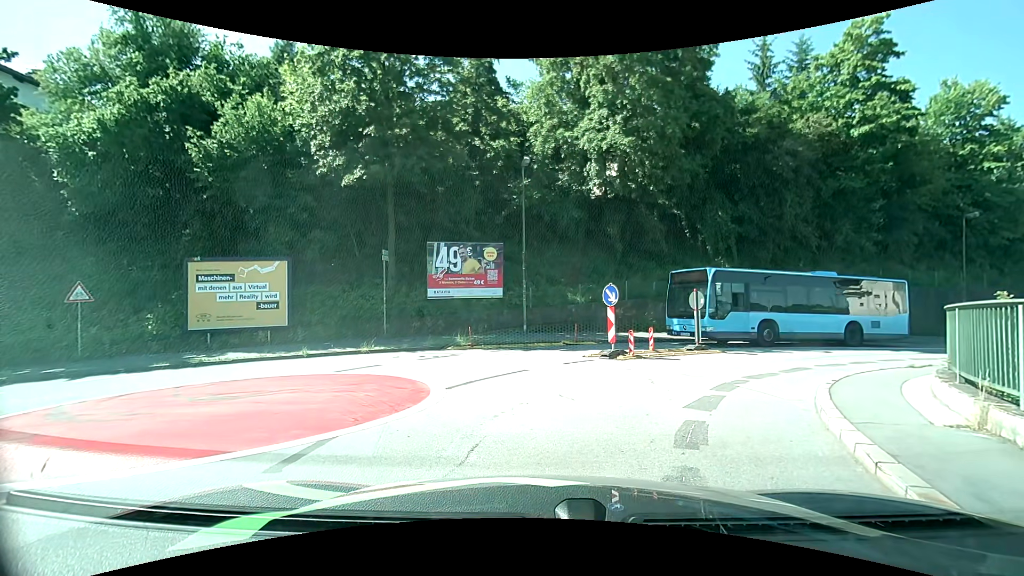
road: unclassified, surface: asphalt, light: Day
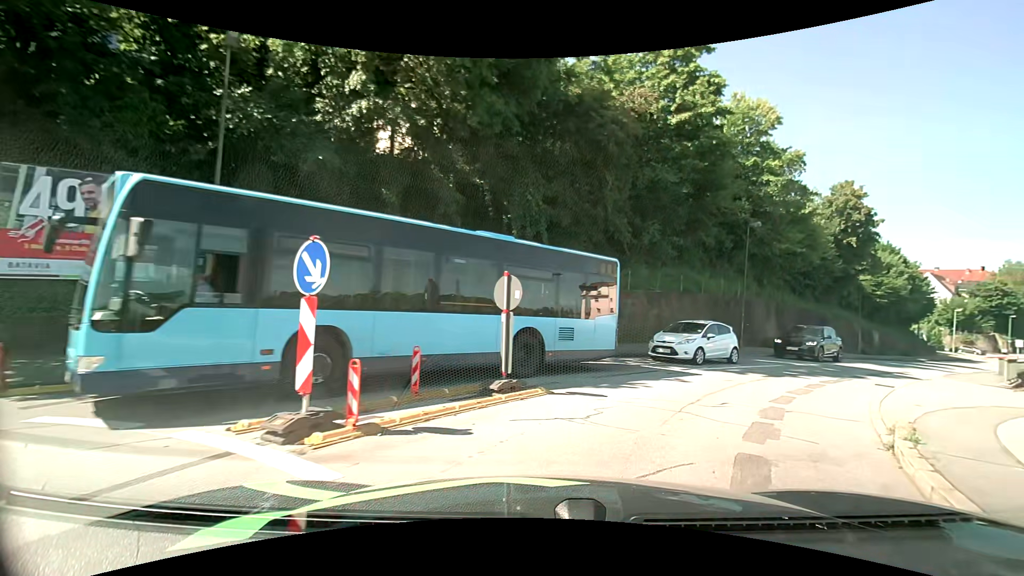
(+1.4, +9.1) m; +21°
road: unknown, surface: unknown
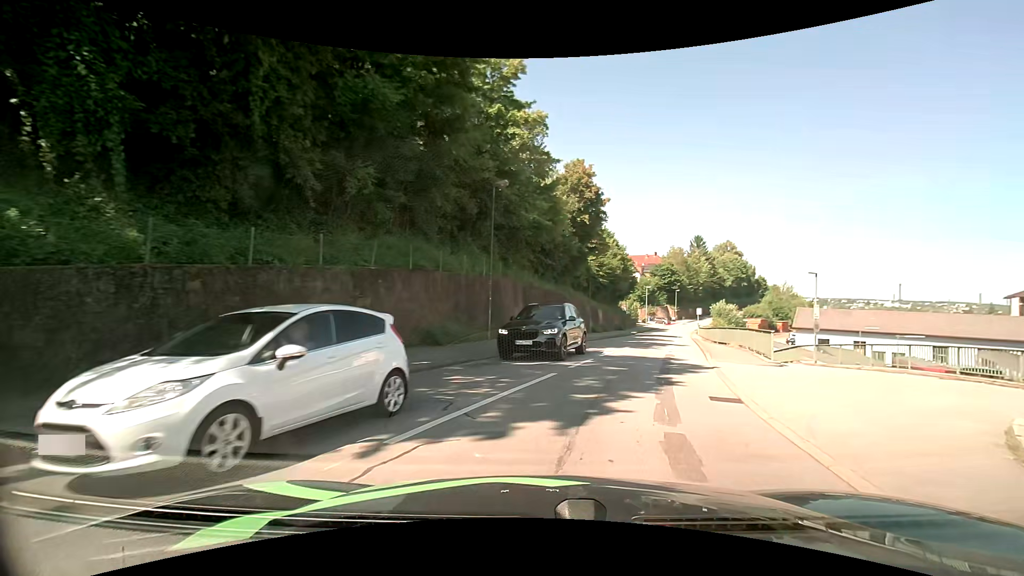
(+2.7, +9.6) m; +29°
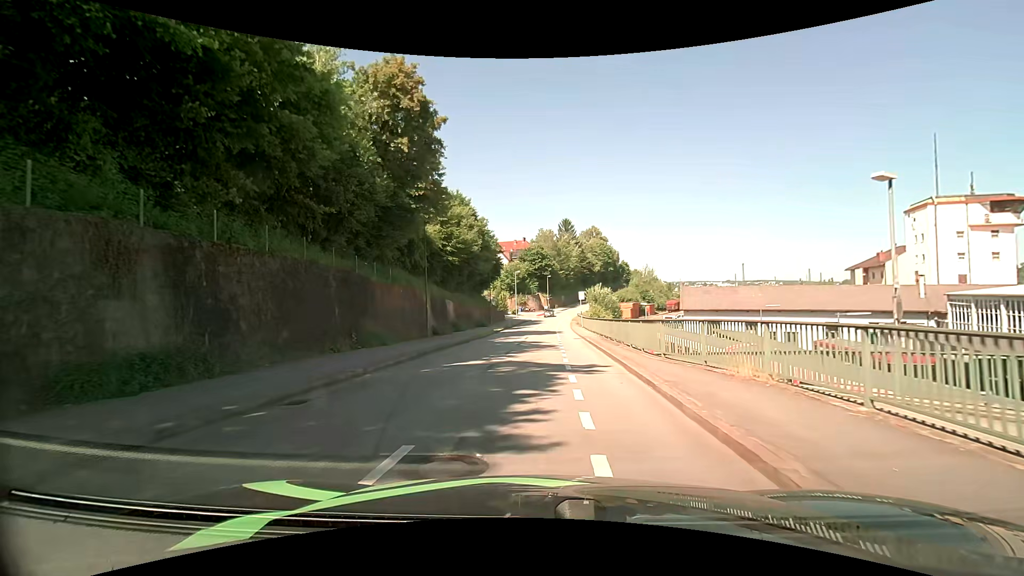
(+3.9, +18.9) m; +15°
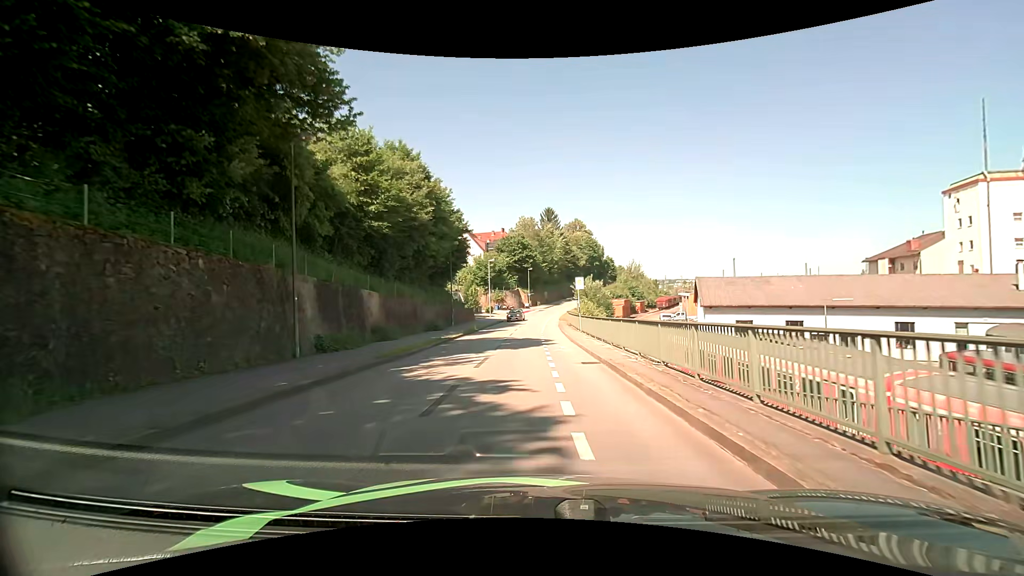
(+0.2, +16.0) m; +2°
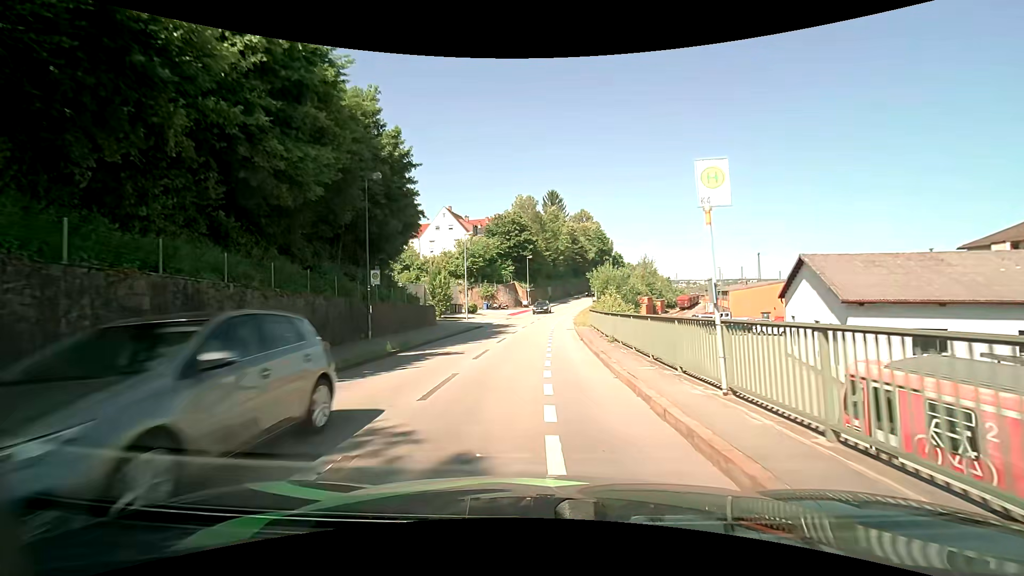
(+0.1, +23.0) m; 0°
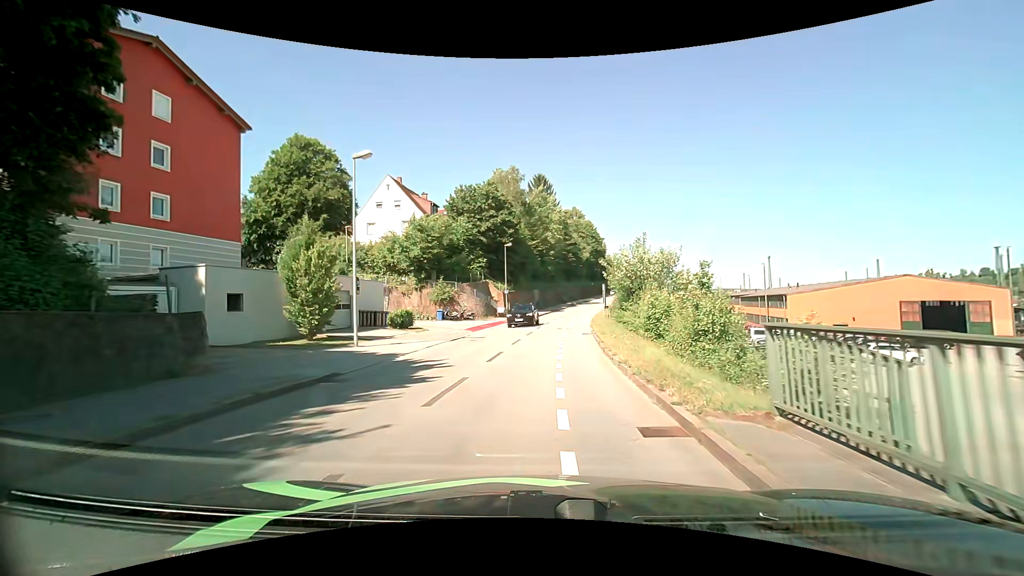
(+0.2, +24.5) m; +1°
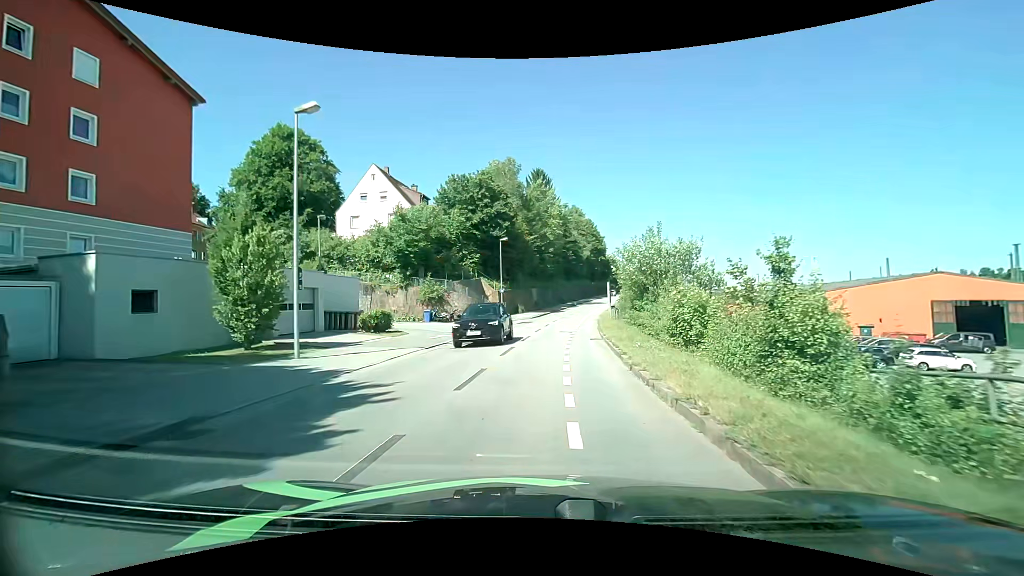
(0.0, +4.7) m; 0°
